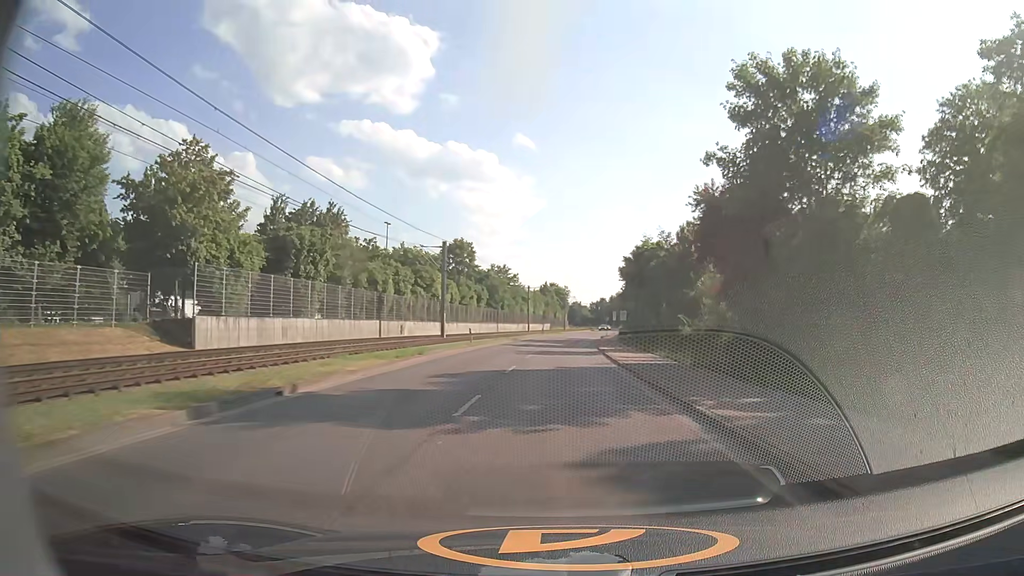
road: secondary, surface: asphalt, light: Day
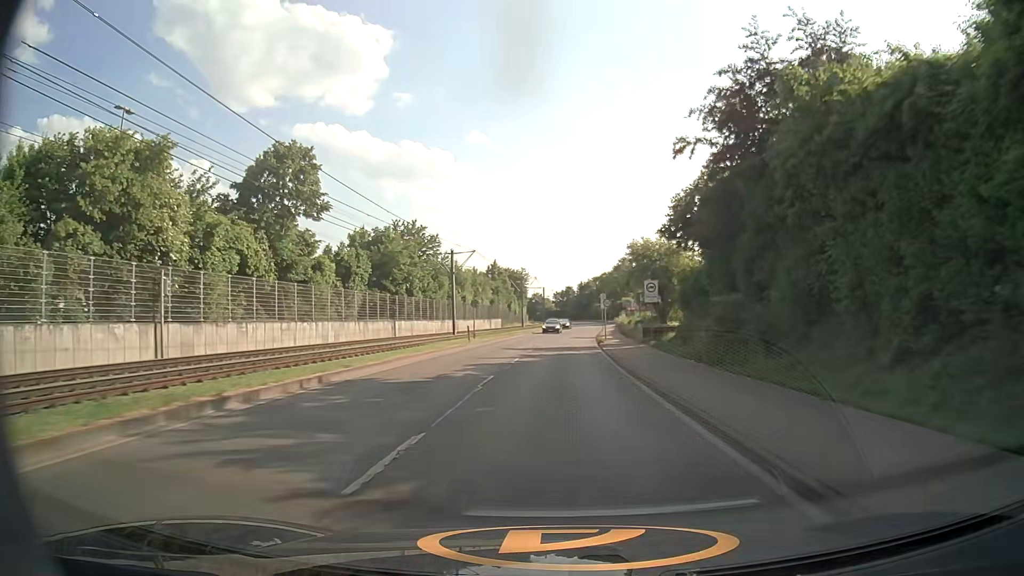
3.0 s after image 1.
(+1.4, +49.9) m; +3°
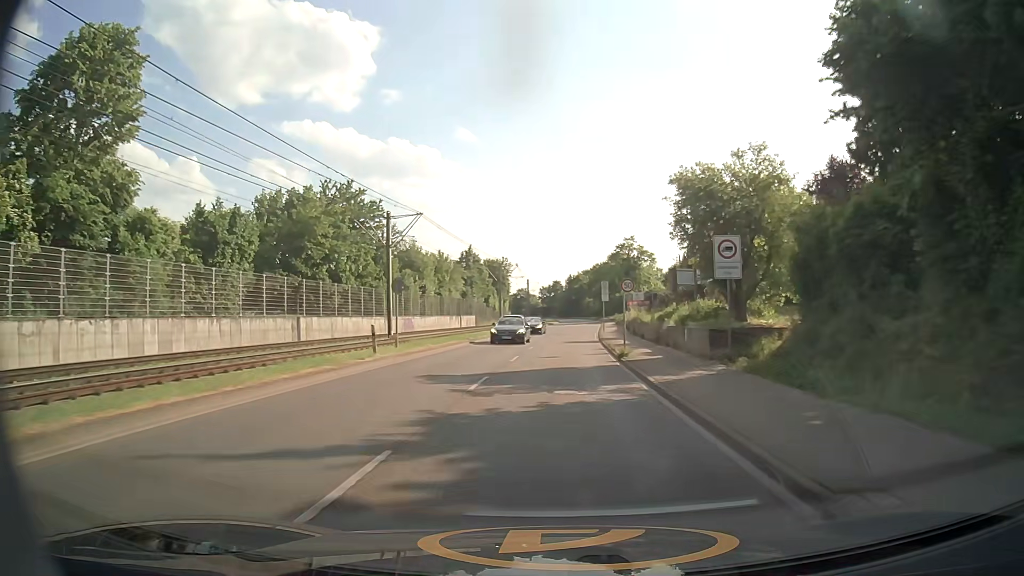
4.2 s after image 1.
(+0.1, +19.5) m; +1°
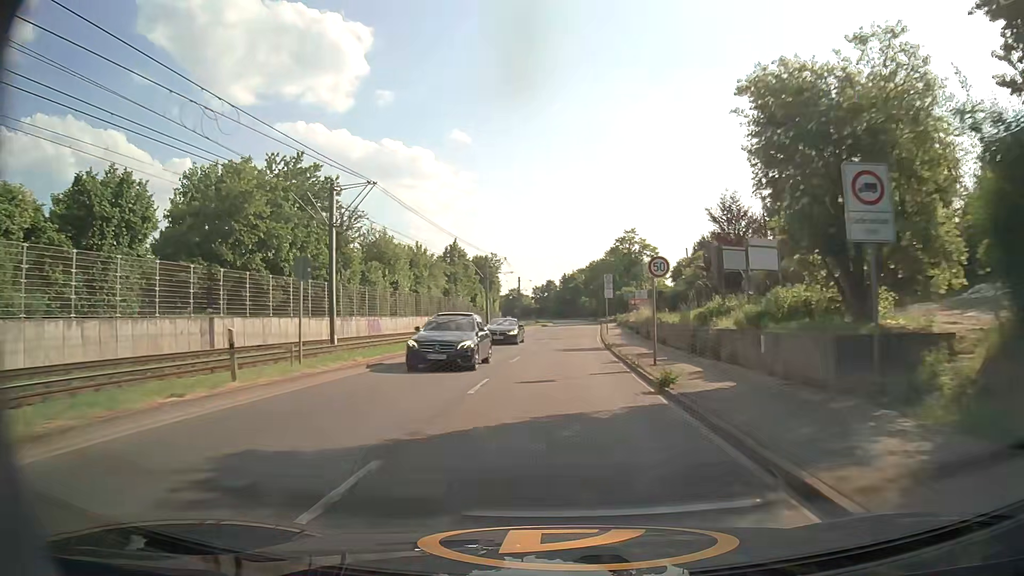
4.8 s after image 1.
(+0.1, +9.6) m; +1°
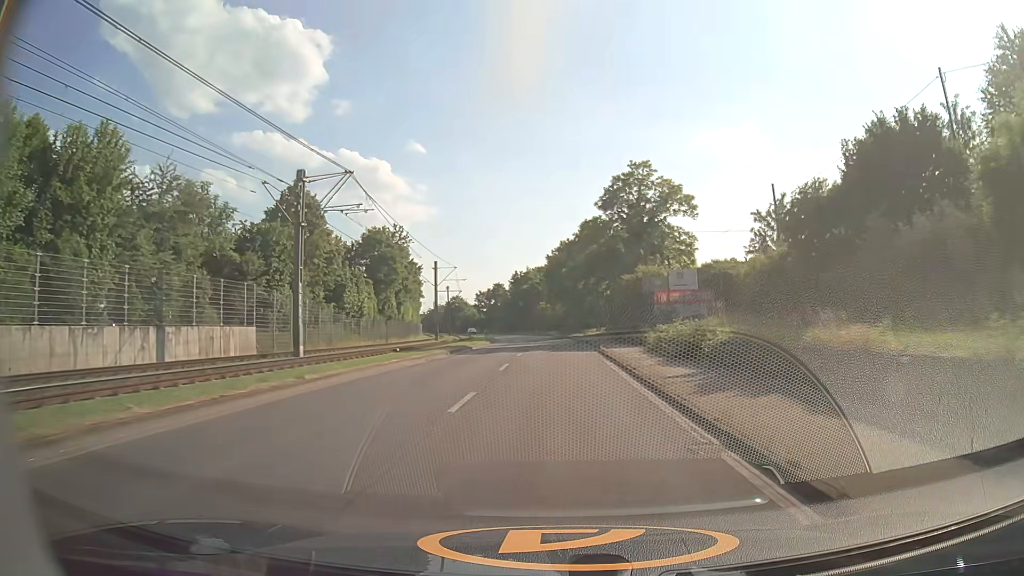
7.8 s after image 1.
(+1.4, +47.6) m; +4°
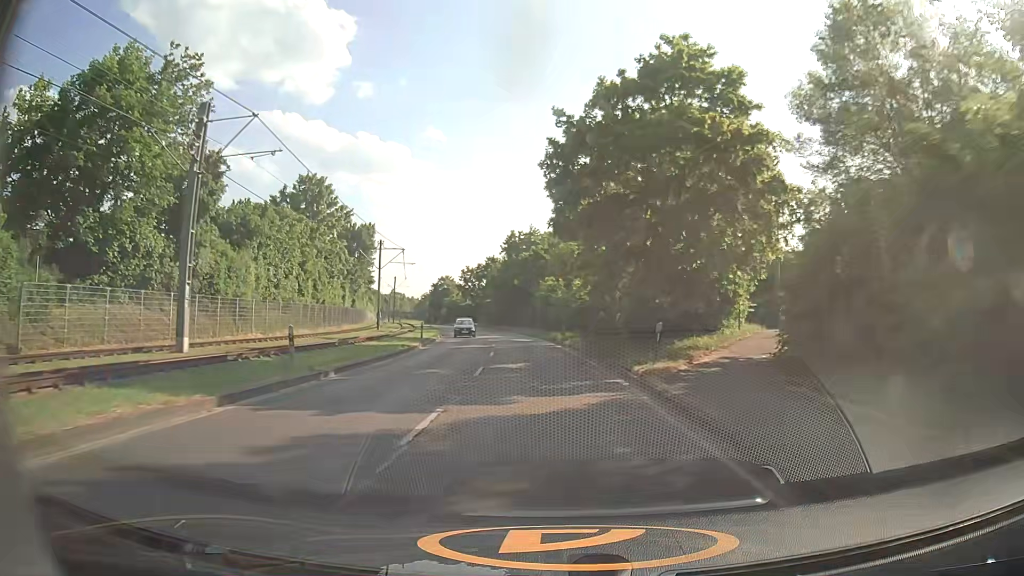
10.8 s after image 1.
(+0.3, +48.7) m; -2°
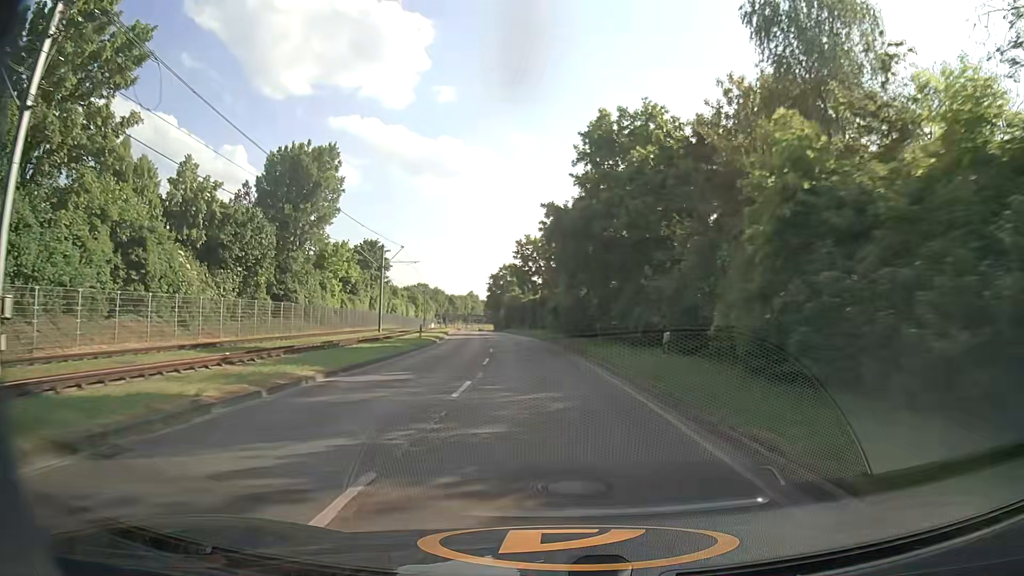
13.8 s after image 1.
(-2.2, +50.2) m; -7°
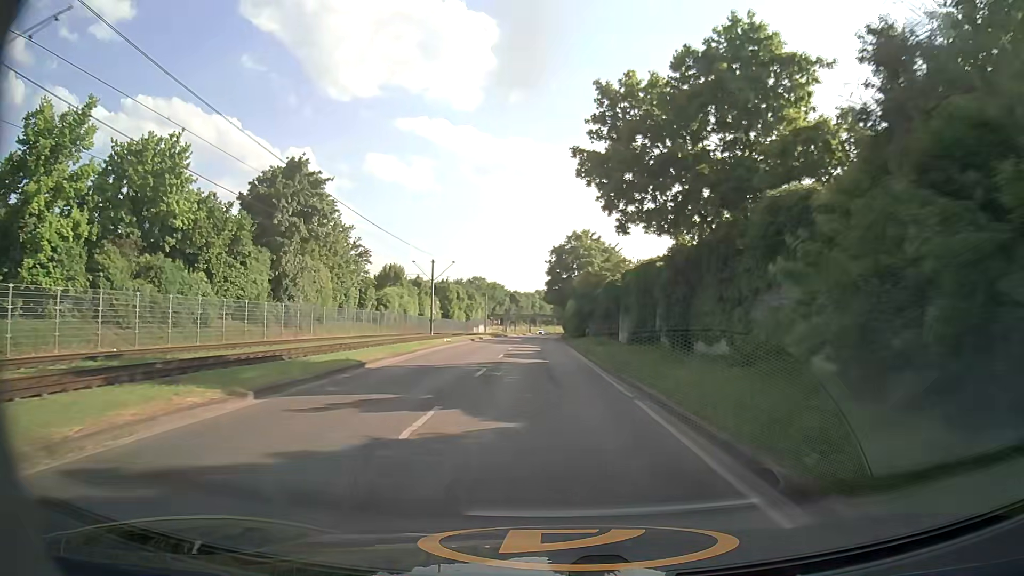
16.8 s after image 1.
(-2.7, +49.9) m; -6°
(0, +10) (0, +20) (-1, +30) (-1, +40) (-1, +50) (-1, +60) (-1, +70) (-1, +80) (-1, +90) (-1, +100) m
